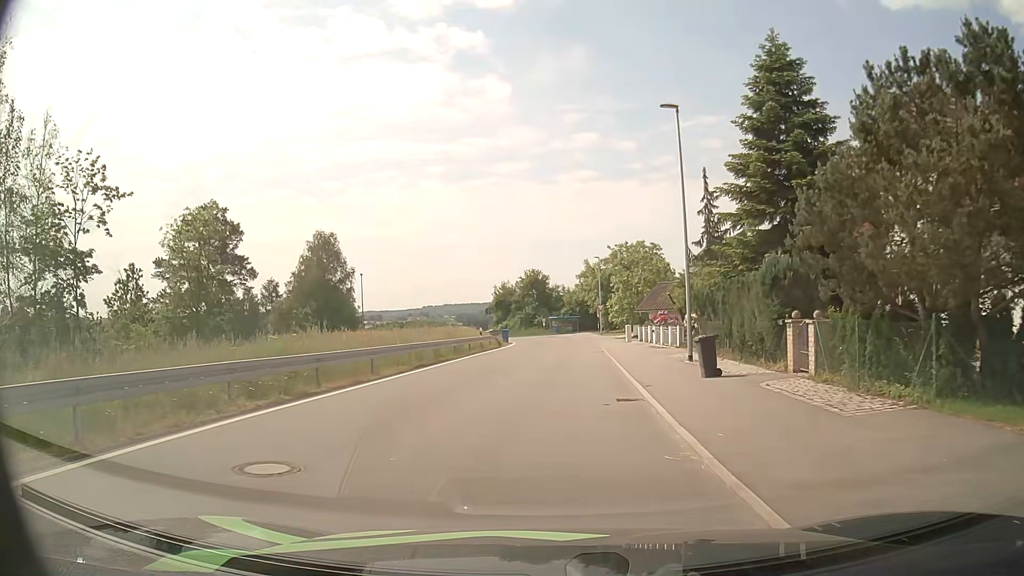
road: unclassified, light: Day
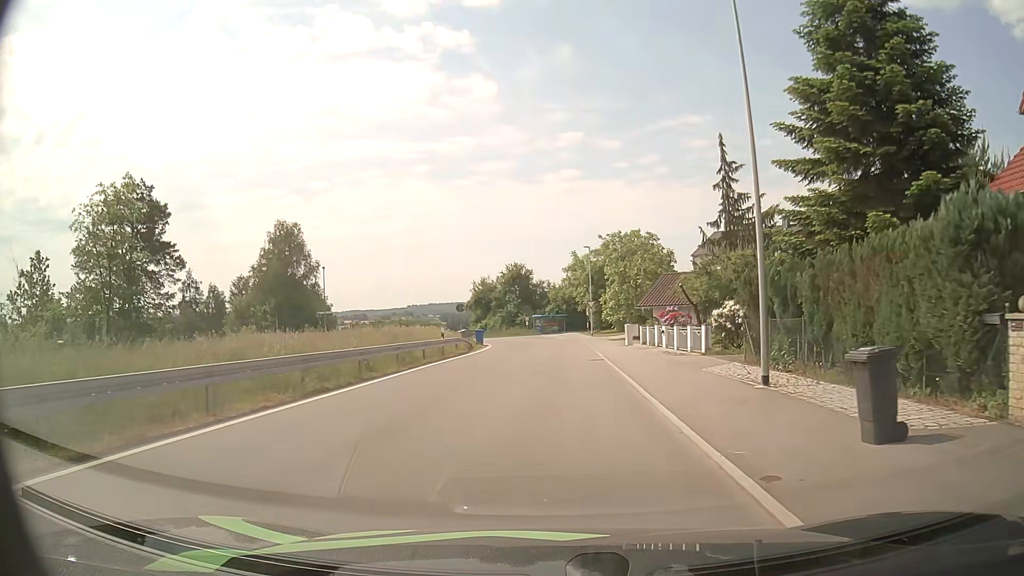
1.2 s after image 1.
(+0.1, +8.8) m; +1°
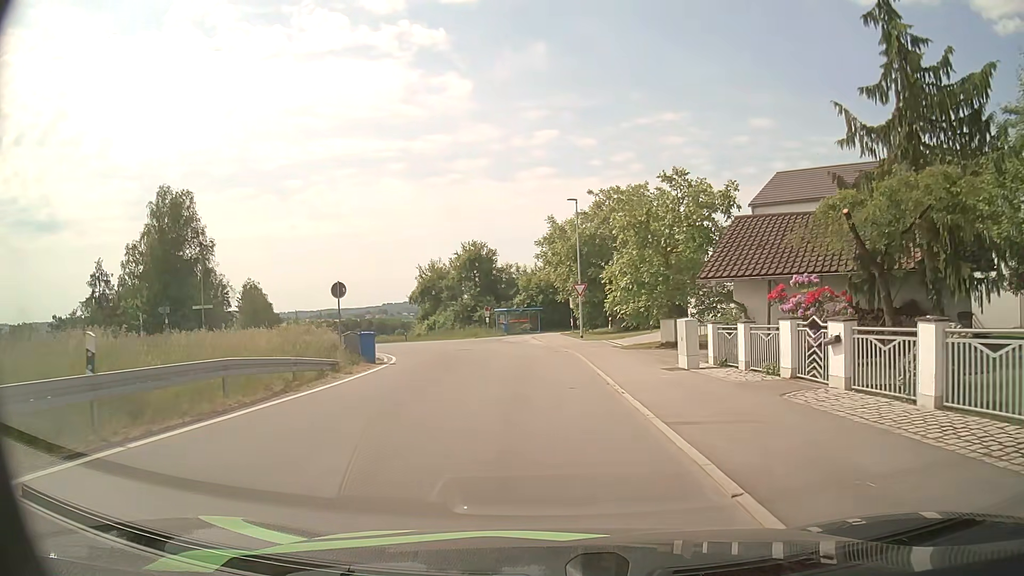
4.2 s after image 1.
(+0.6, +22.6) m; +2°
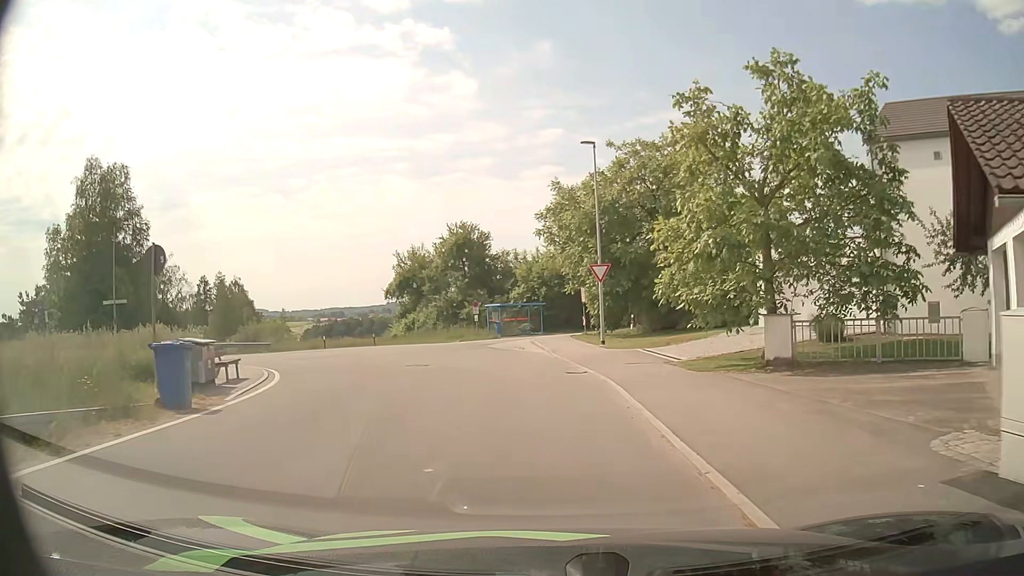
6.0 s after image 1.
(+0.1, +12.5) m; 0°
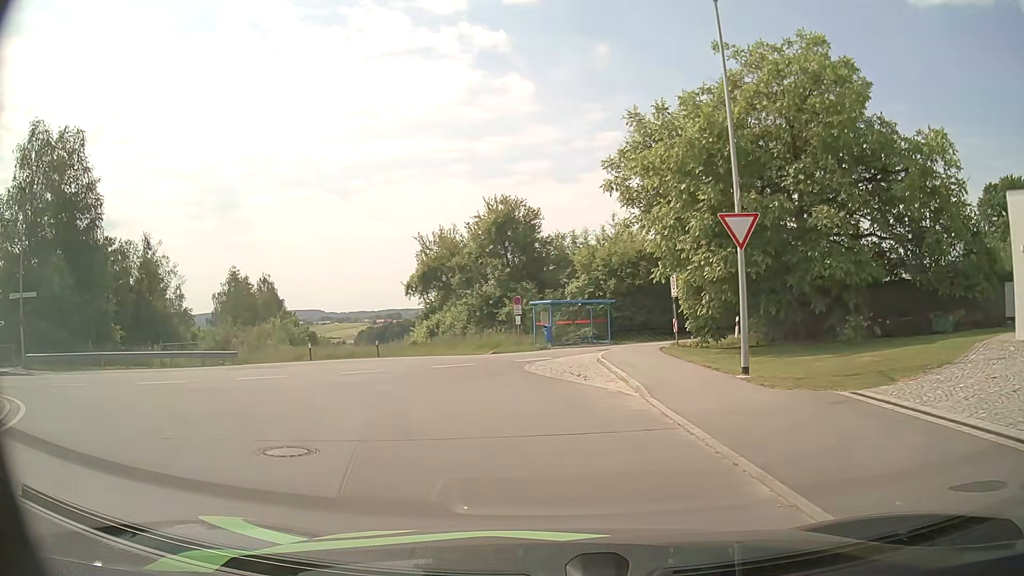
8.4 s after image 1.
(-0.4, +13.3) m; -5°
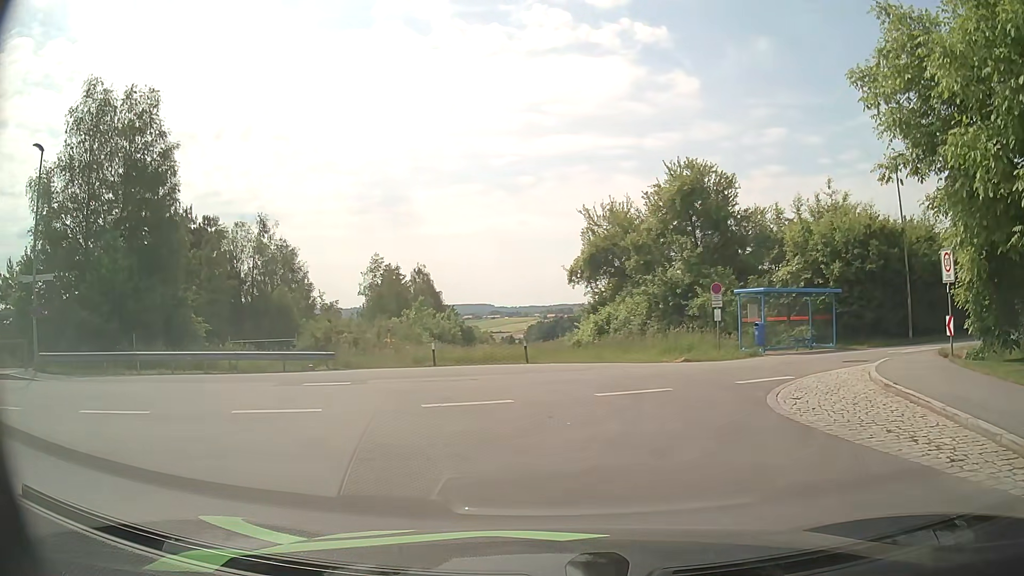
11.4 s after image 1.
(-1.0, +9.0) m; -14°
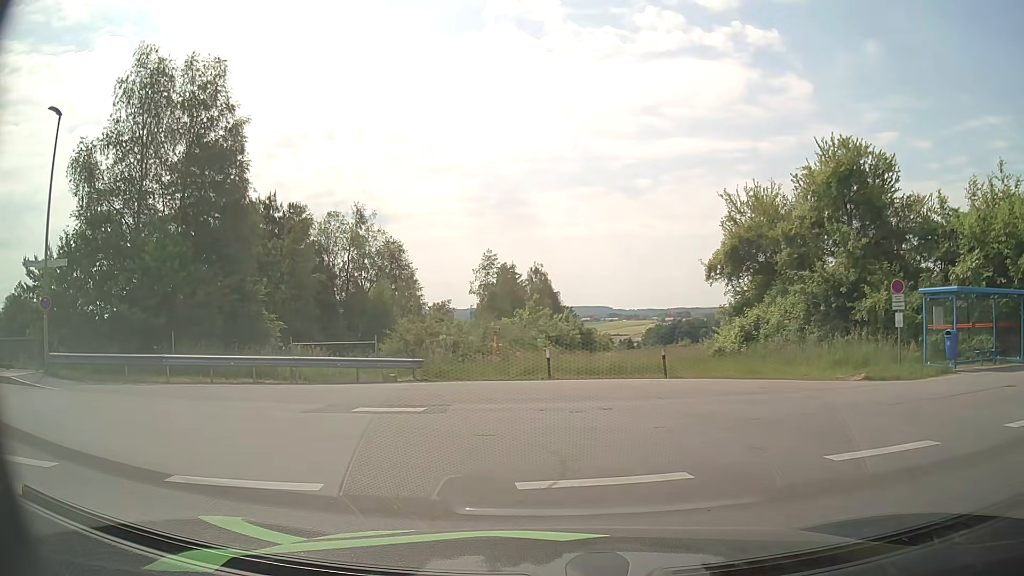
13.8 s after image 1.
(-0.5, +5.4) m; -10°
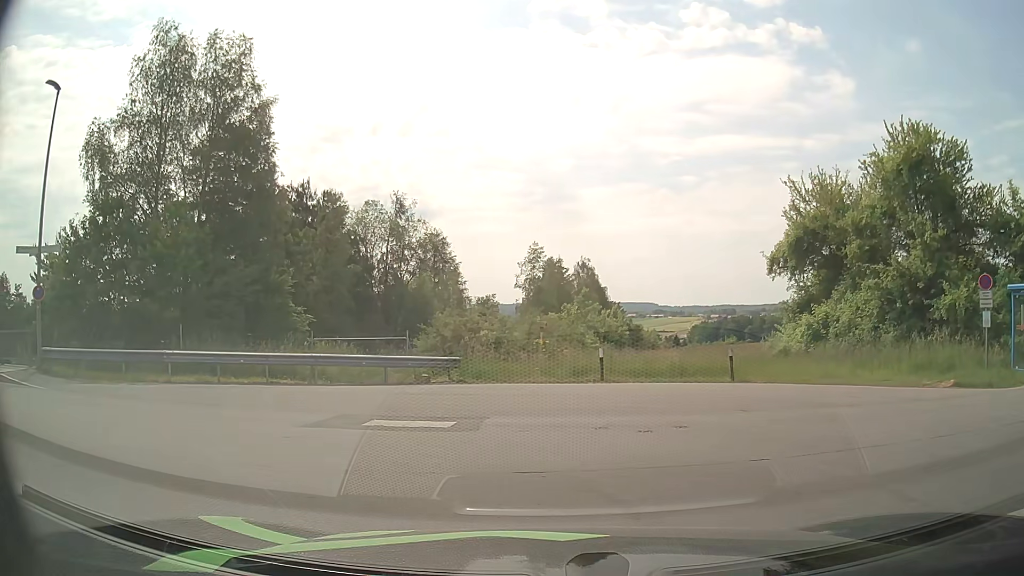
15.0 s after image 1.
(-0.1, +2.3) m; -4°
